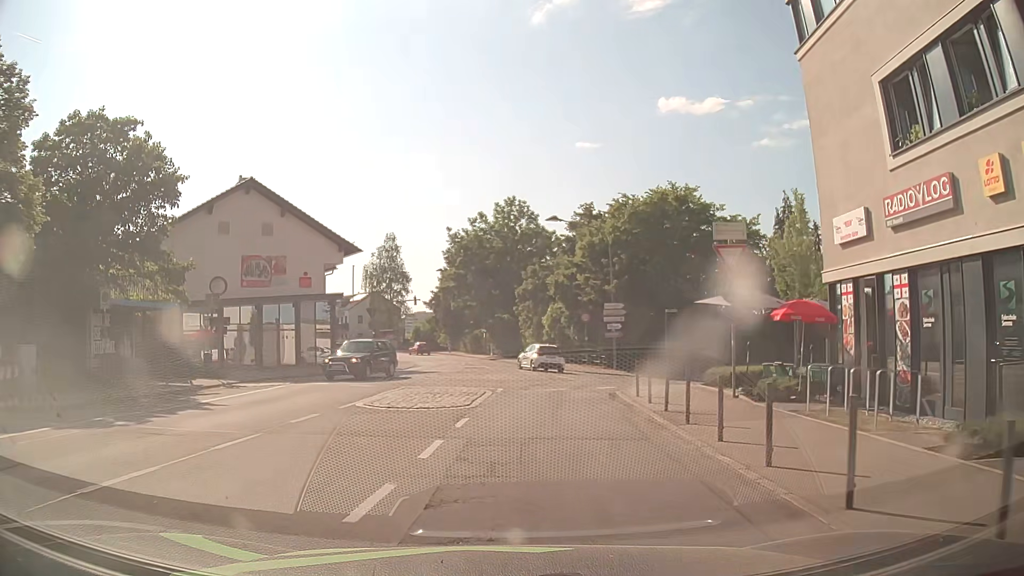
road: unclassified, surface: asphalt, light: Day
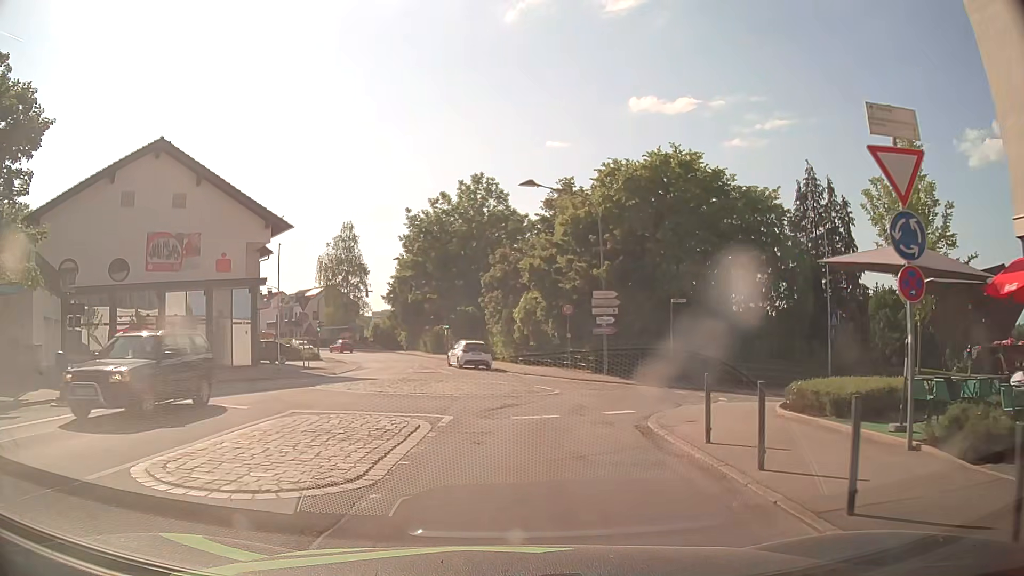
(+0.1, +8.5) m; +2°
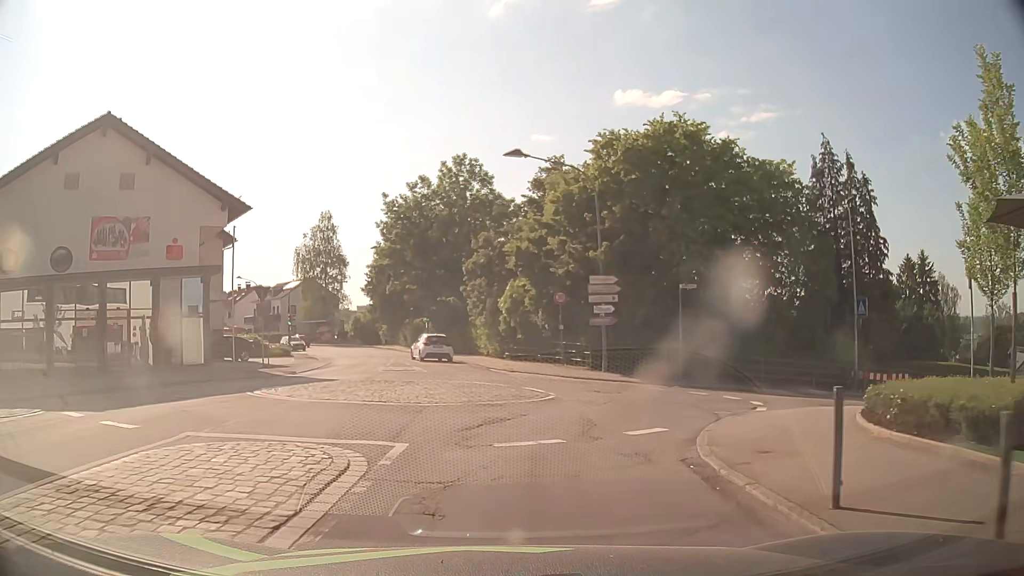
(0.0, +4.0) m; 0°
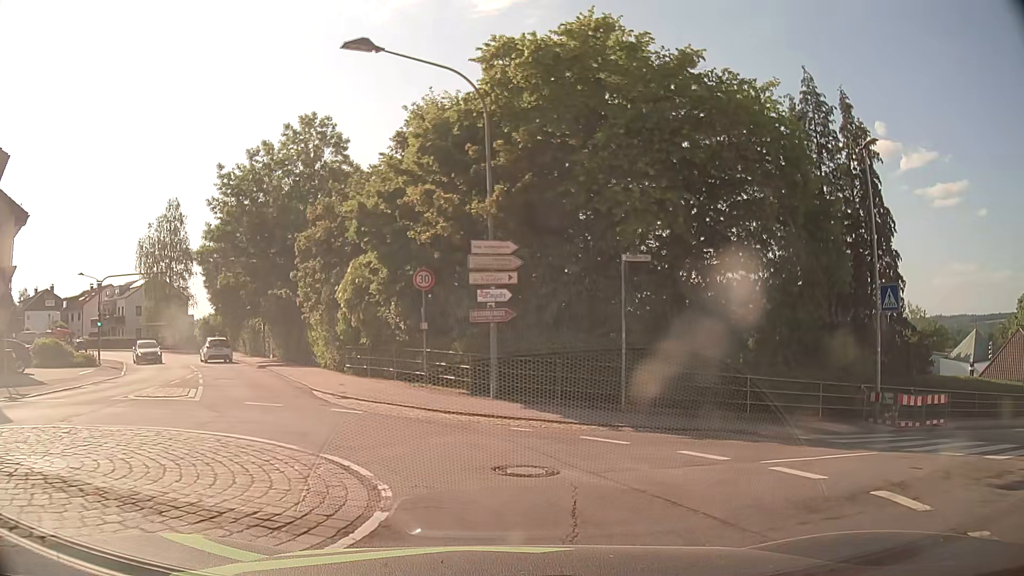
(+0.7, +10.7) m; +11°
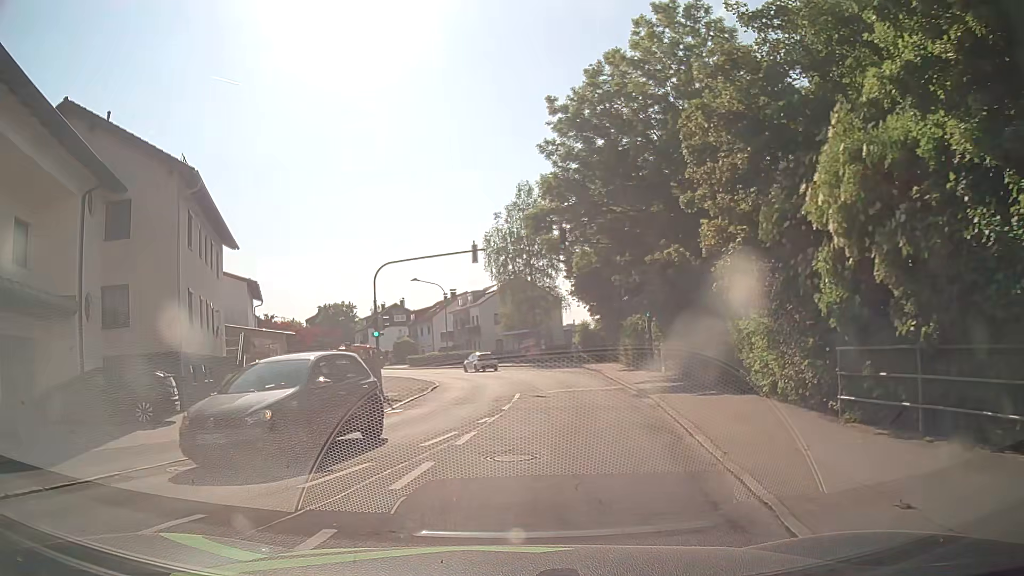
(-3.7, +15.1) m; -34°
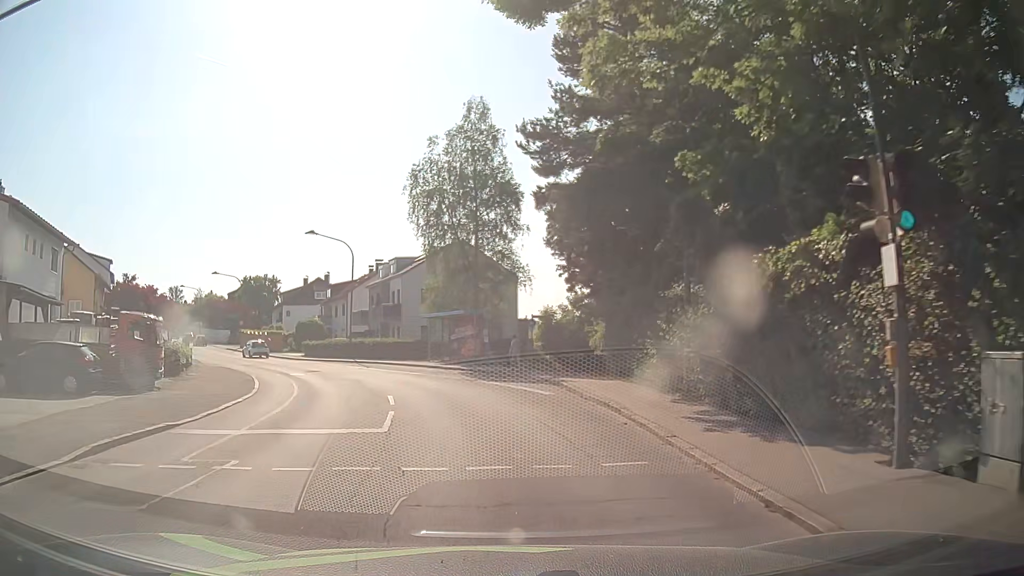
(+1.7, +22.3) m; +5°
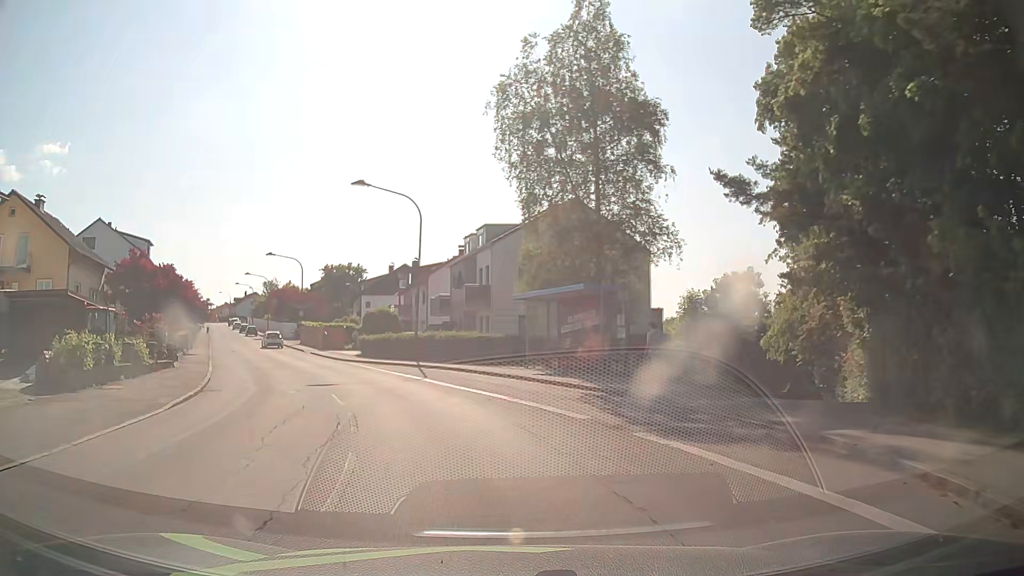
(-1.0, +15.0) m; -8°
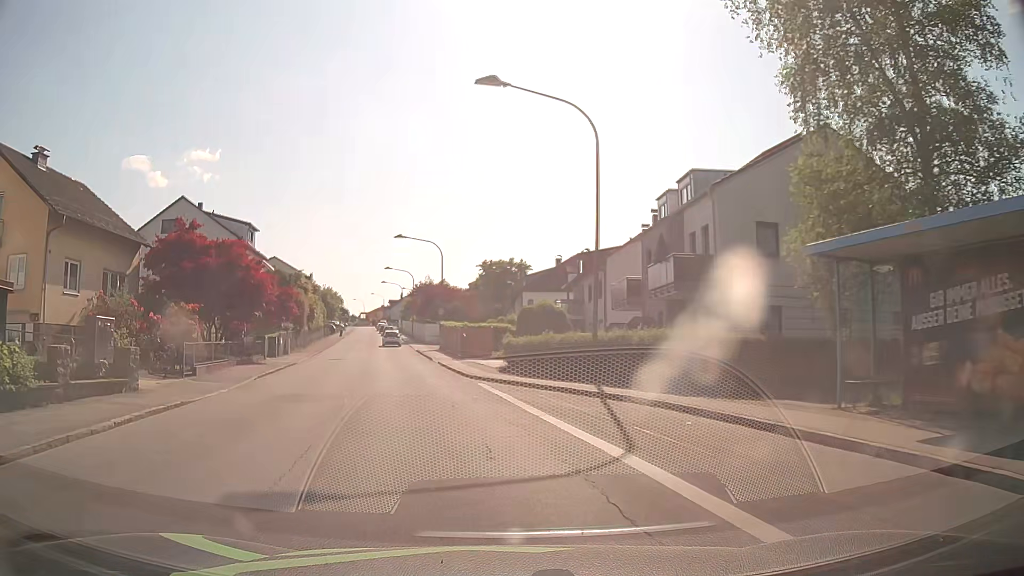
(-1.8, +15.0) m; -14°
(-1, +10) (-2, +20) (-5, +30) (-7, +39) (-9, +49) (-11, +59) (-13, +69) (-15, +79) (-16, +88) (-18, +98) m
